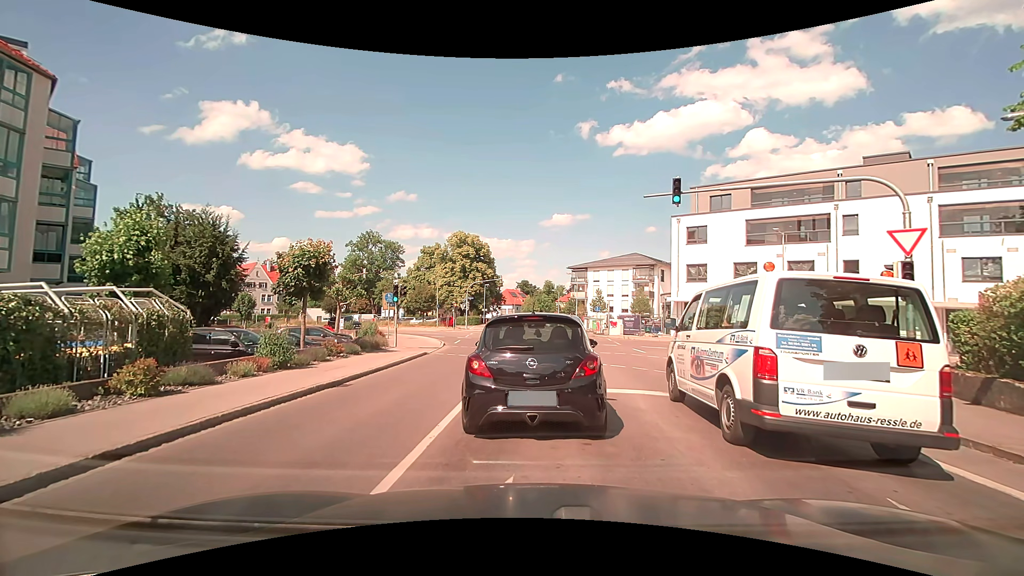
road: tertiary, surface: asphalt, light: Day
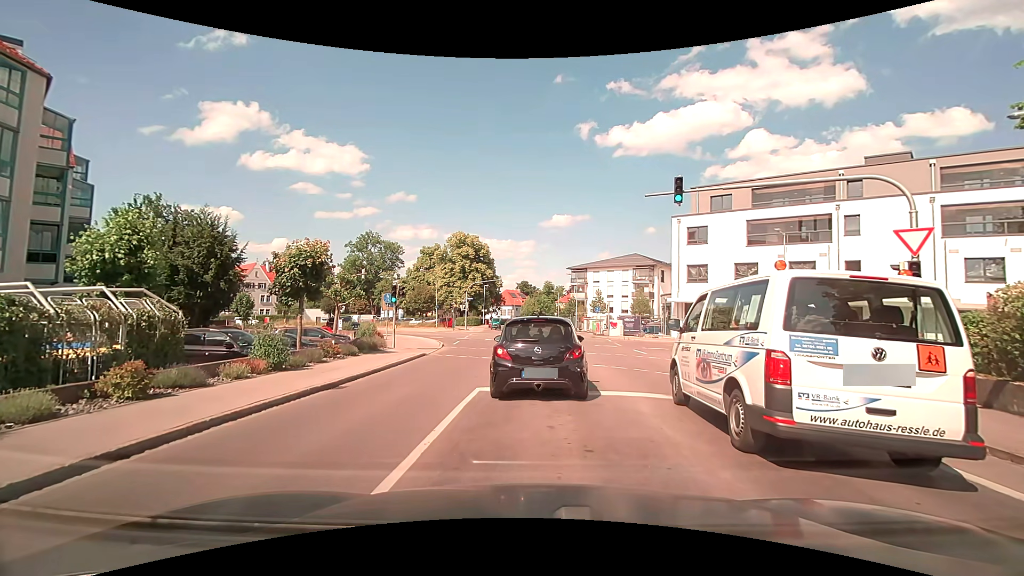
(0.0, +0.2) m; 0°
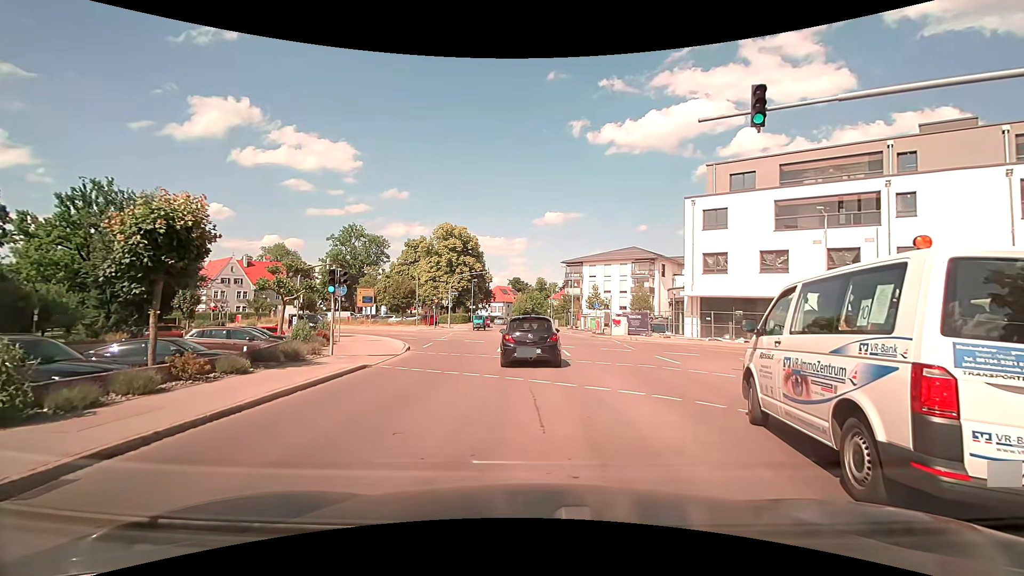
(+0.3, +6.6) m; +2°
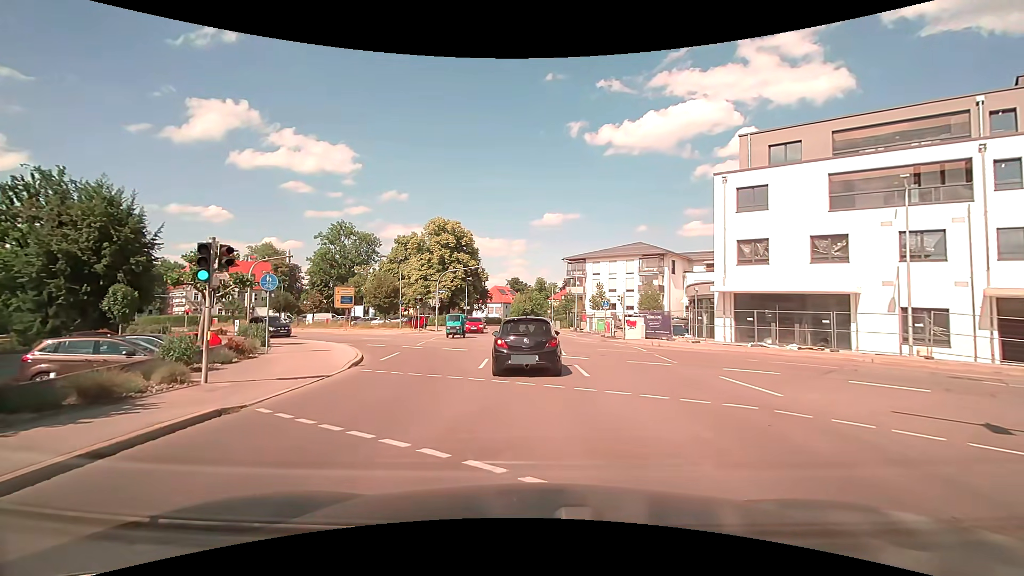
(+0.1, +6.6) m; +1°
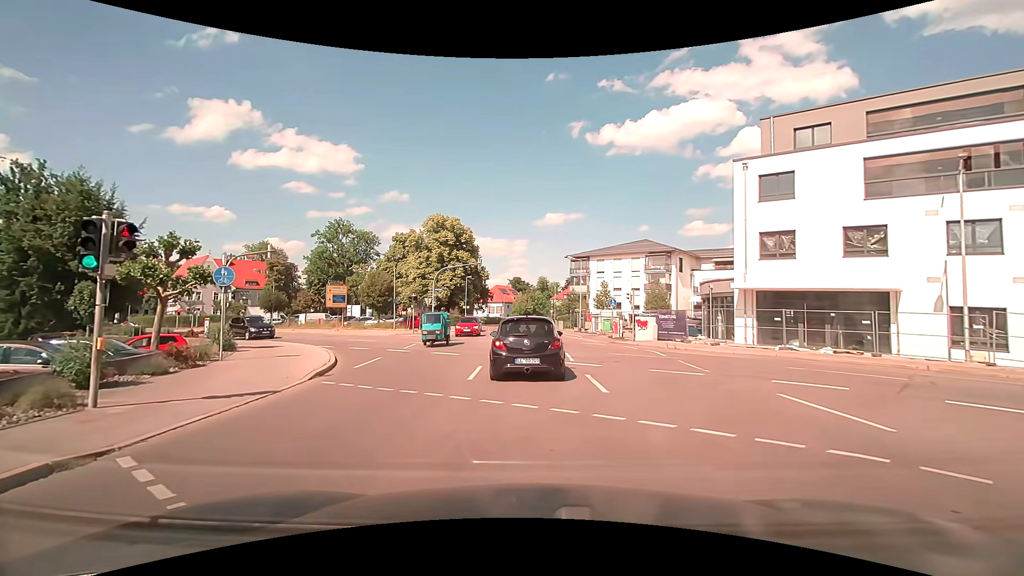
(0.0, +2.8) m; 0°
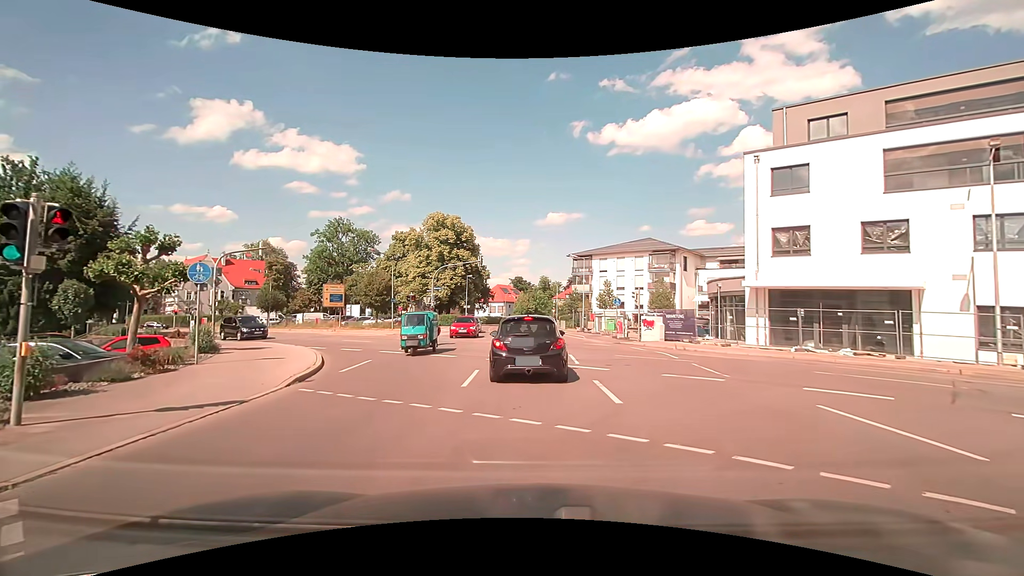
(0.0, +1.2) m; 0°
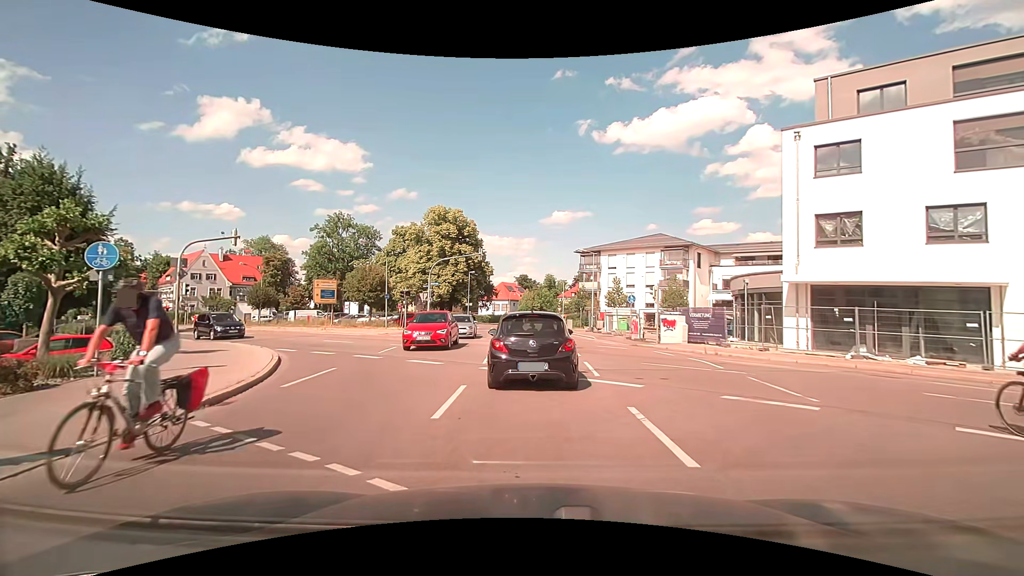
(0.0, +3.4) m; +1°
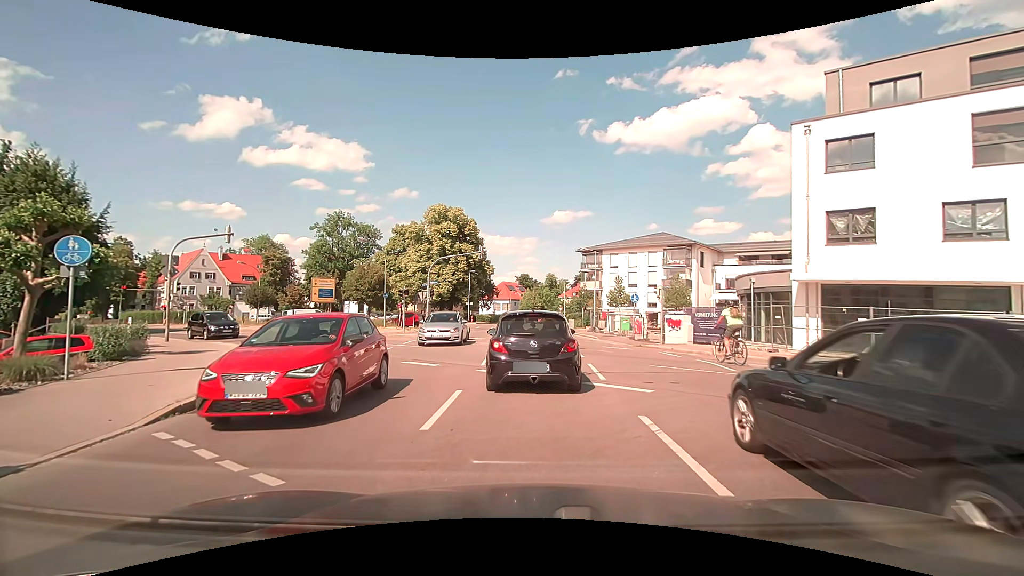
(0.0, +0.7) m; 0°
(0, +10) (-2, +20) (-8, +28) (-16, +34) (-24, +40) (-32, +46) (-40, +52) (-48, +58) (-56, +64) (-64, +70) m
